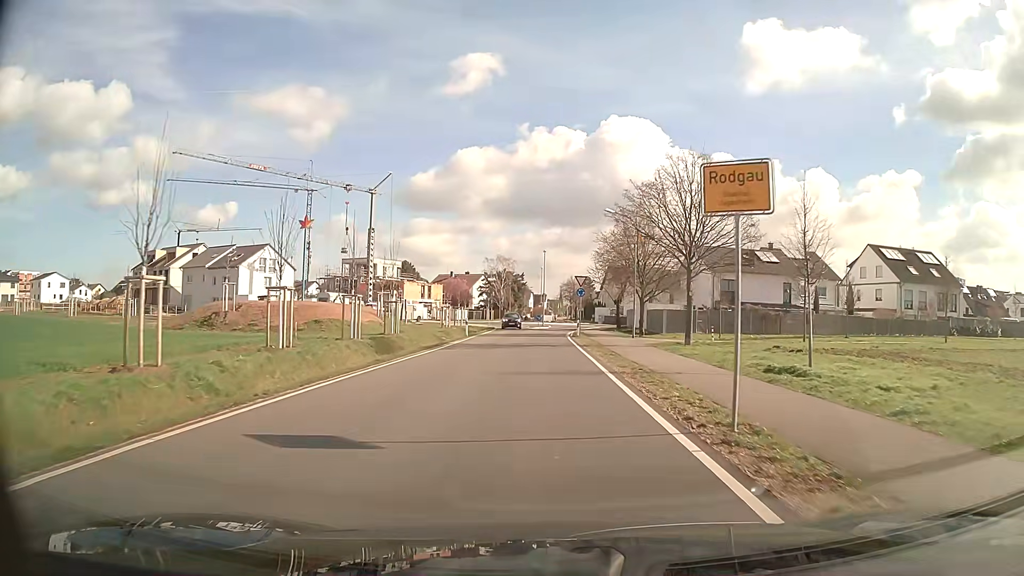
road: unclassified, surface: asphalt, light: Day
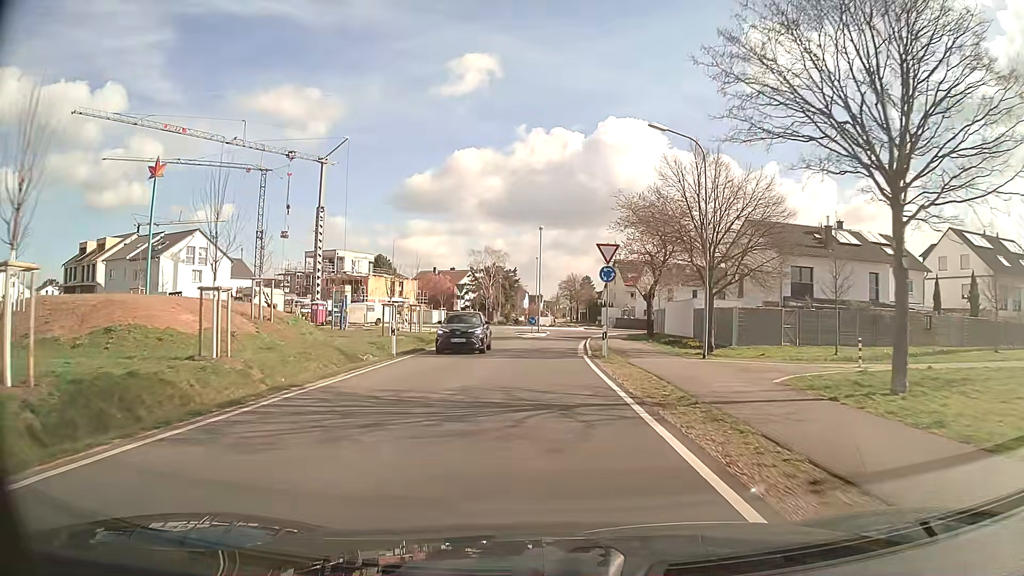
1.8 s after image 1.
(+0.1, +20.1) m; 0°
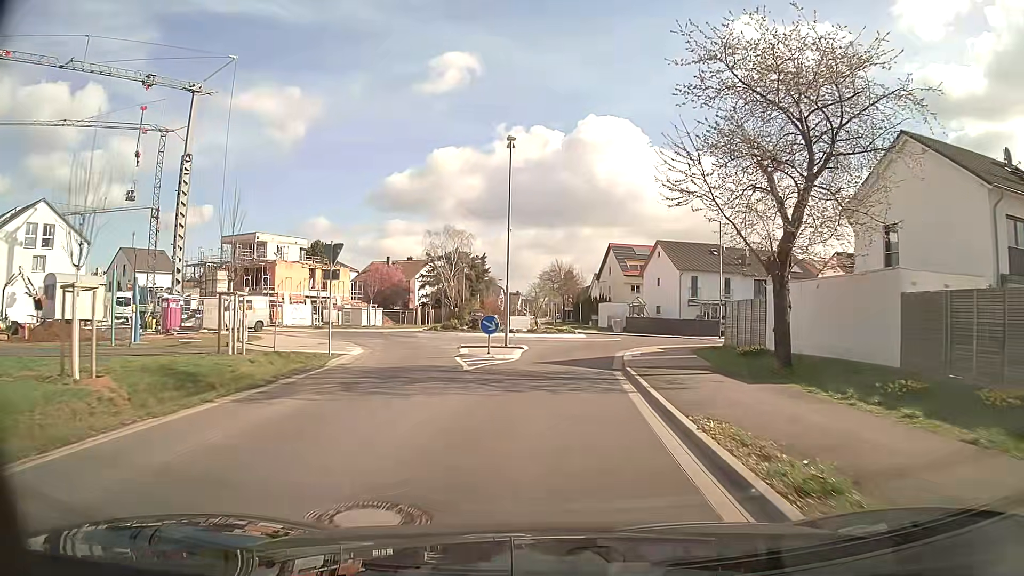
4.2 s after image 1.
(+0.3, +25.6) m; +2°
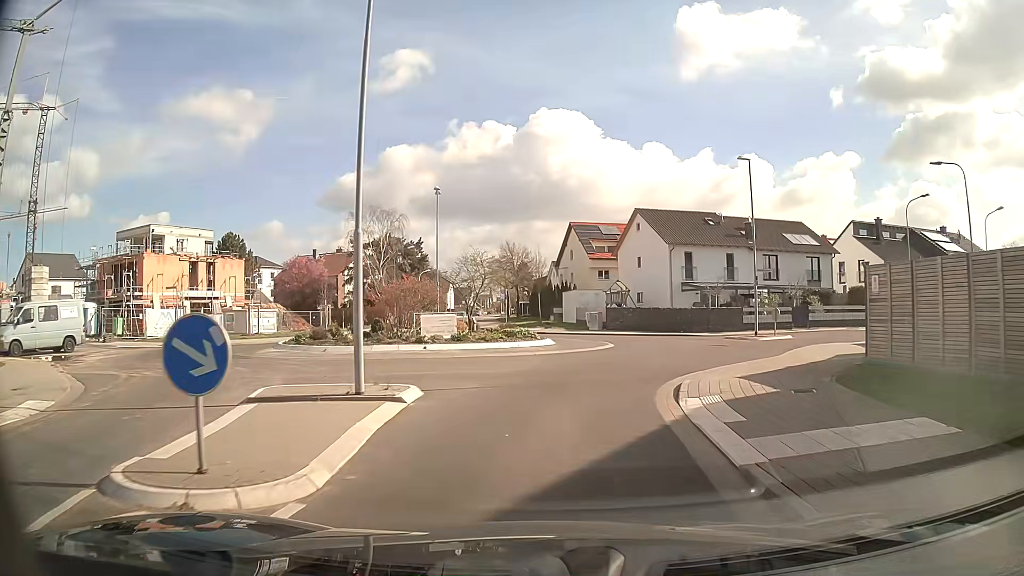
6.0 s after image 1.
(+0.4, +15.9) m; +4°
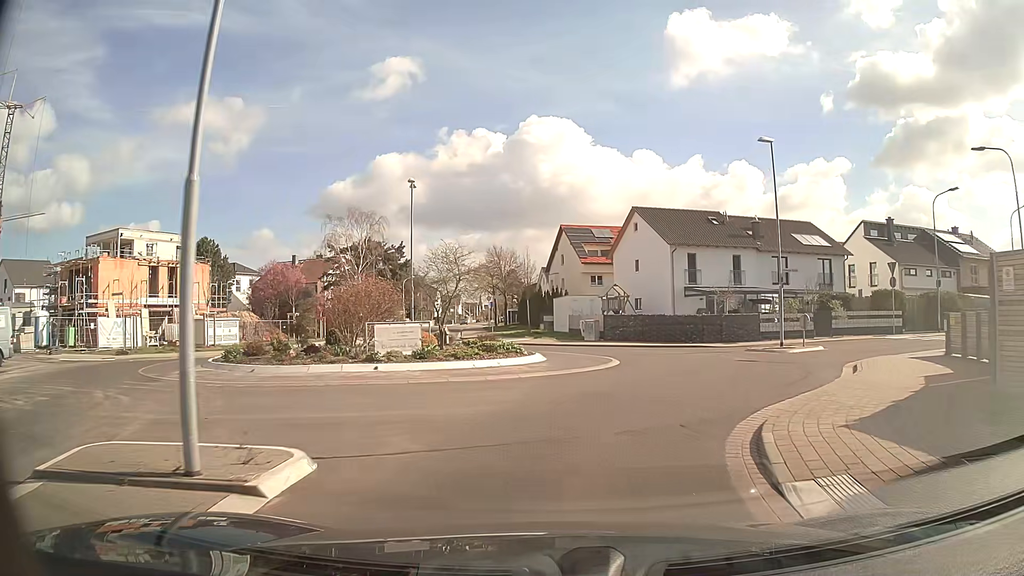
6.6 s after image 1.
(0.0, +4.6) m; 0°
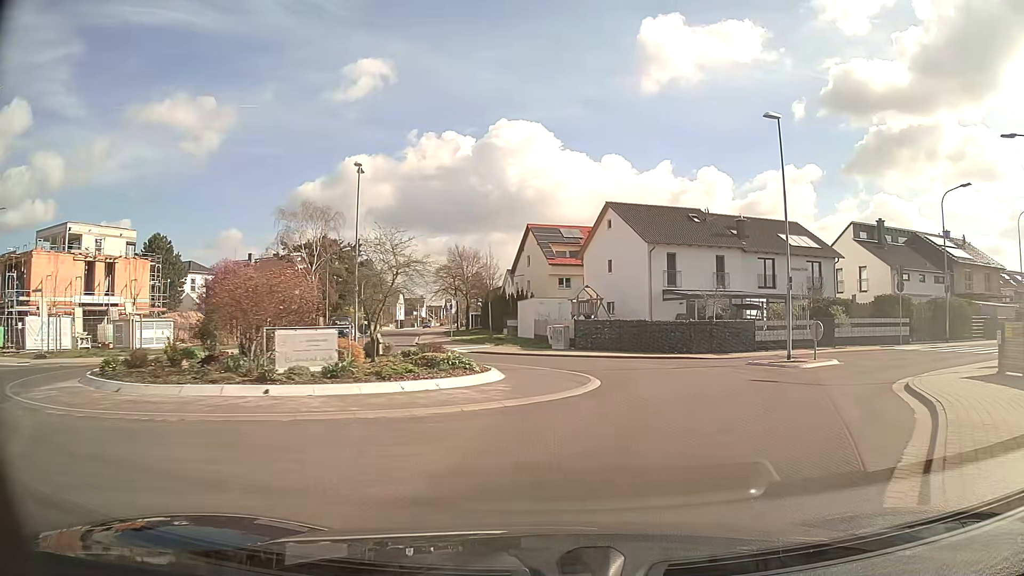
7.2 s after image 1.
(+0.1, +4.3) m; +3°
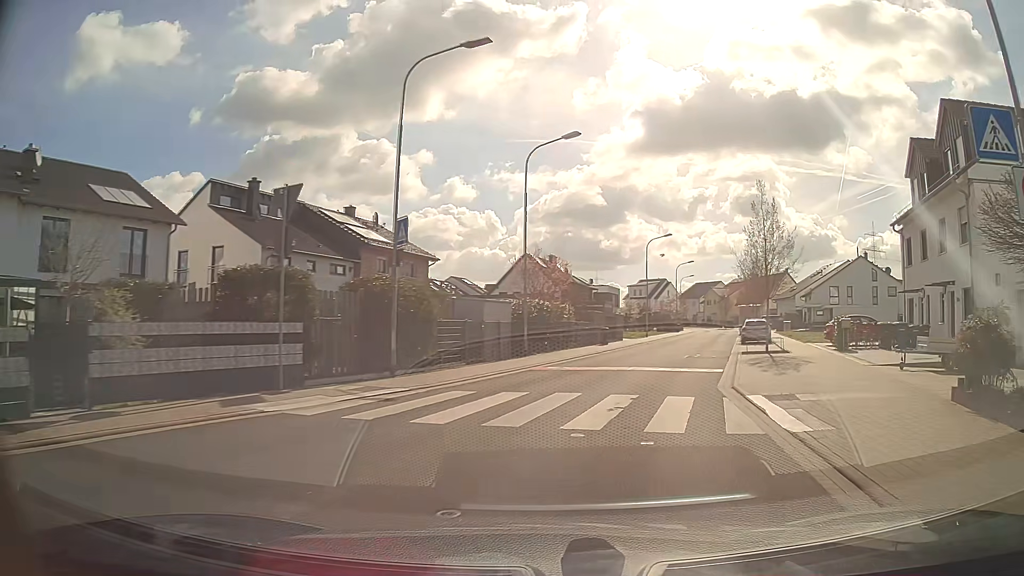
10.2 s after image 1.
(+9.0, +18.4) m; +54°
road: residential
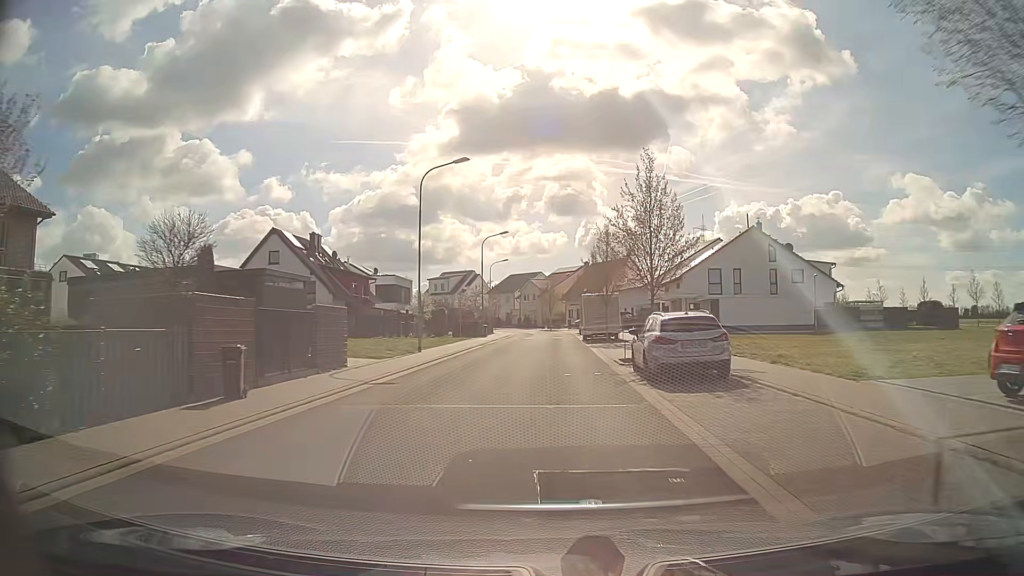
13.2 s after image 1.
(+5.4, +25.3) m; +16°
(0, +10) (0, +20) (0, +30) (+1, +40) (+1, +50) (+1, +60) (+1, +70) (0, +80) (-4, +89) (-8, +98) m
